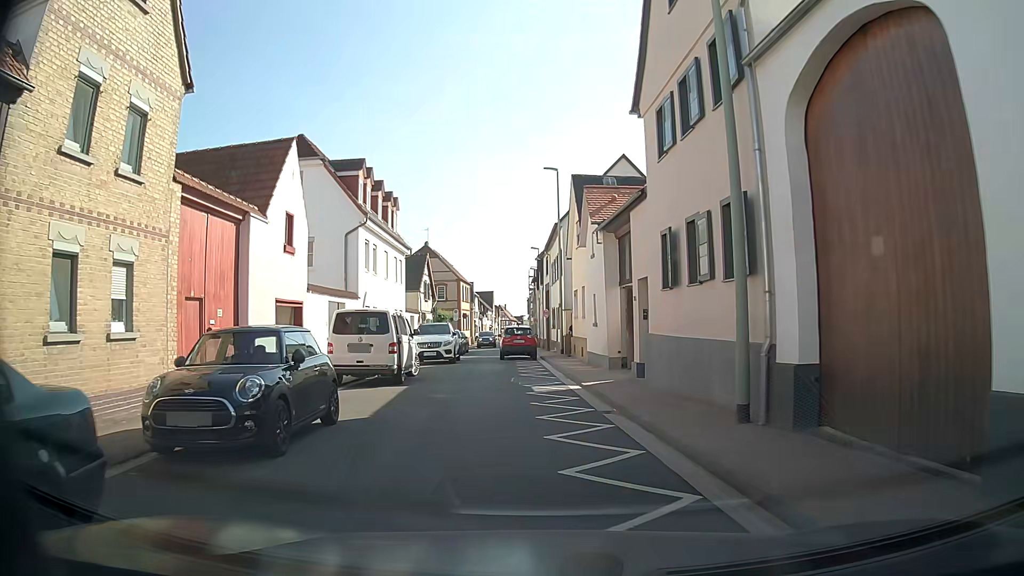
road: tertiary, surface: asphalt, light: Day
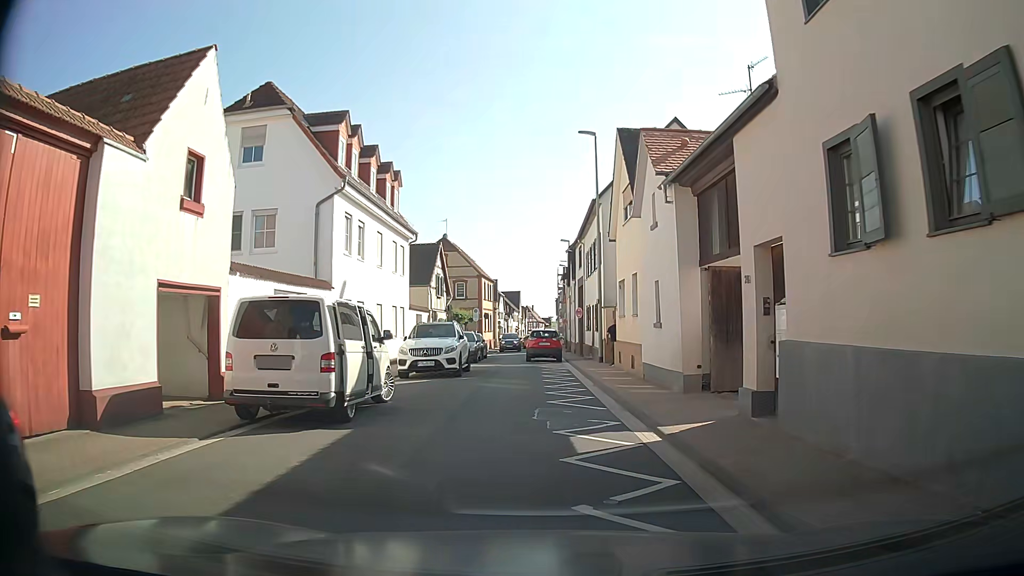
(0.0, +7.3) m; -2°
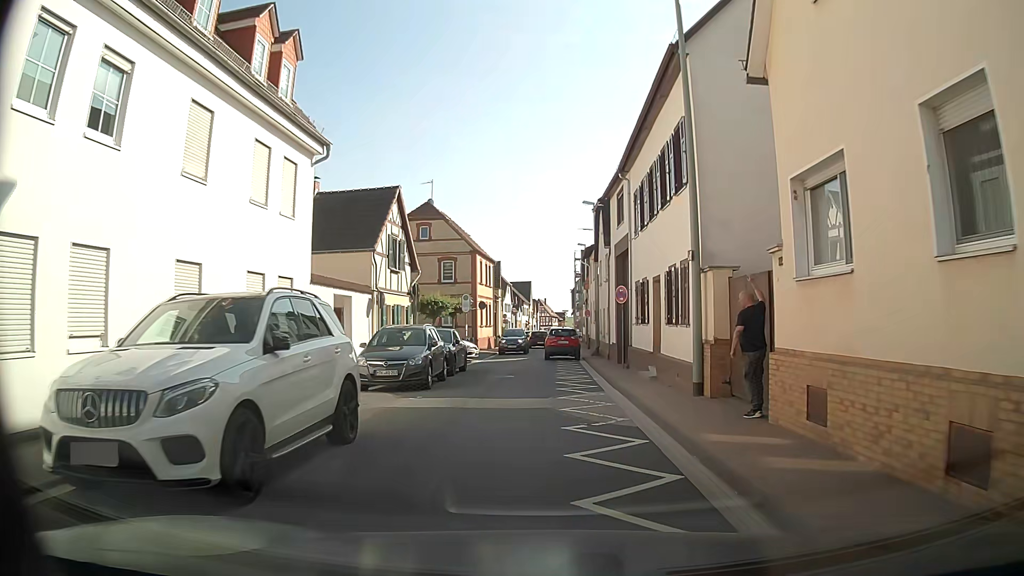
(+0.2, +16.2) m; 0°
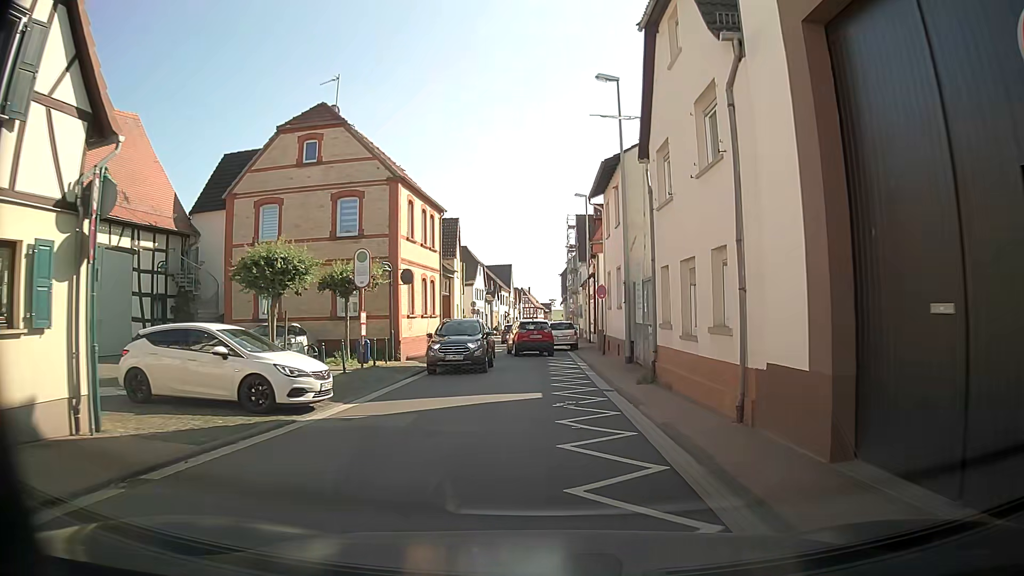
(+0.4, +21.8) m; +2°
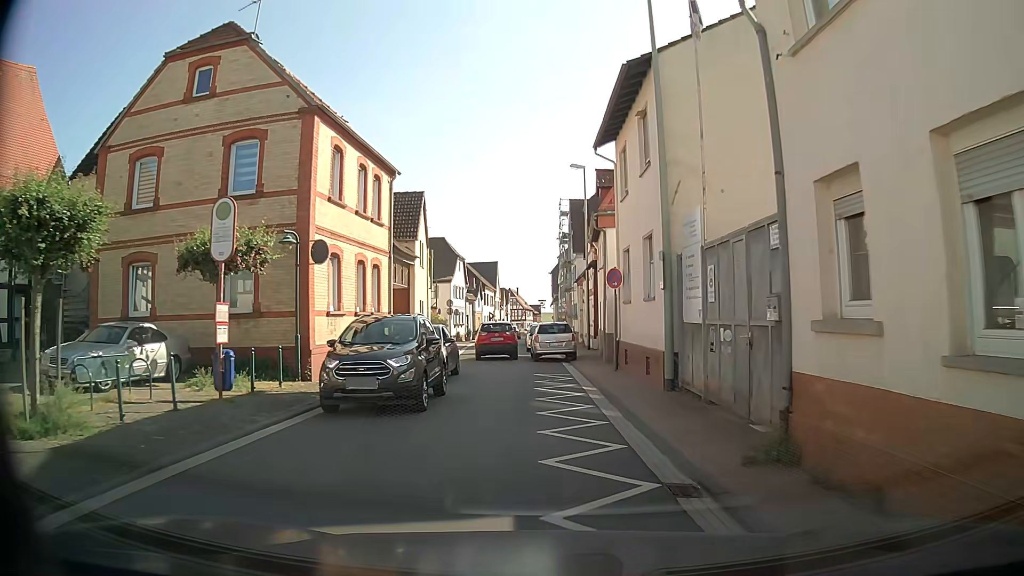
(-0.1, +8.9) m; 0°
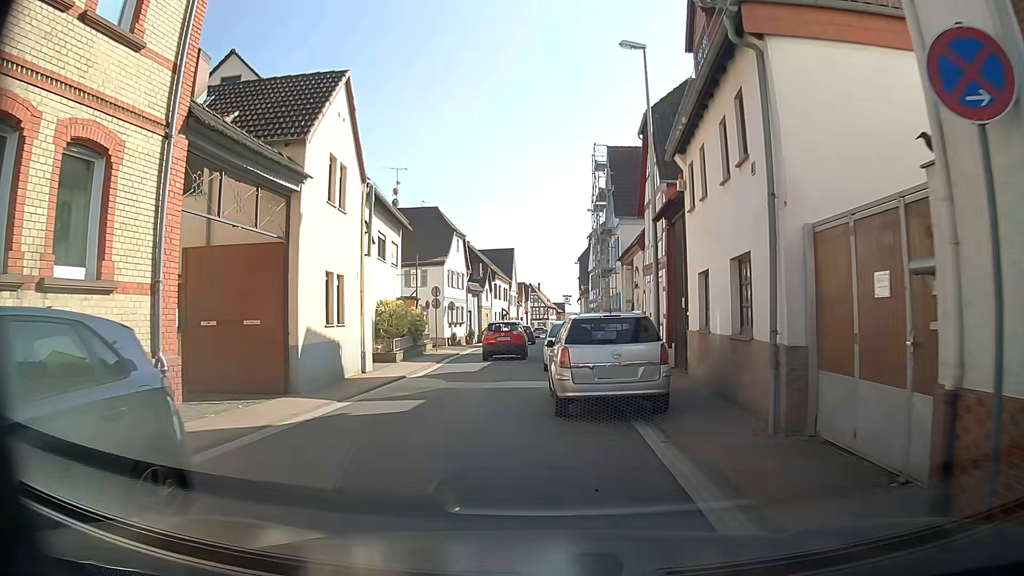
(0.0, +15.9) m; -2°
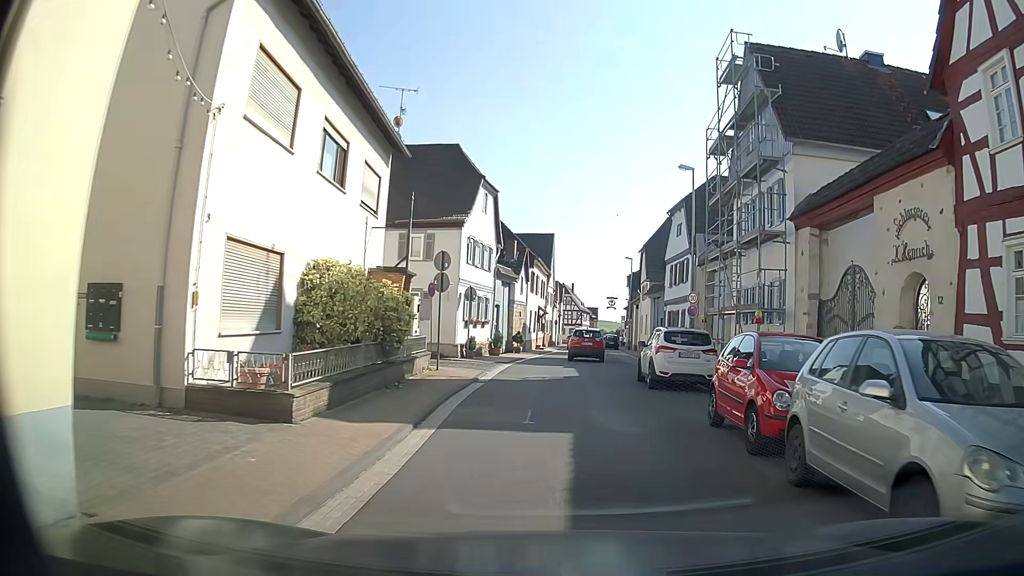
(-1.9, +16.6) m; 0°
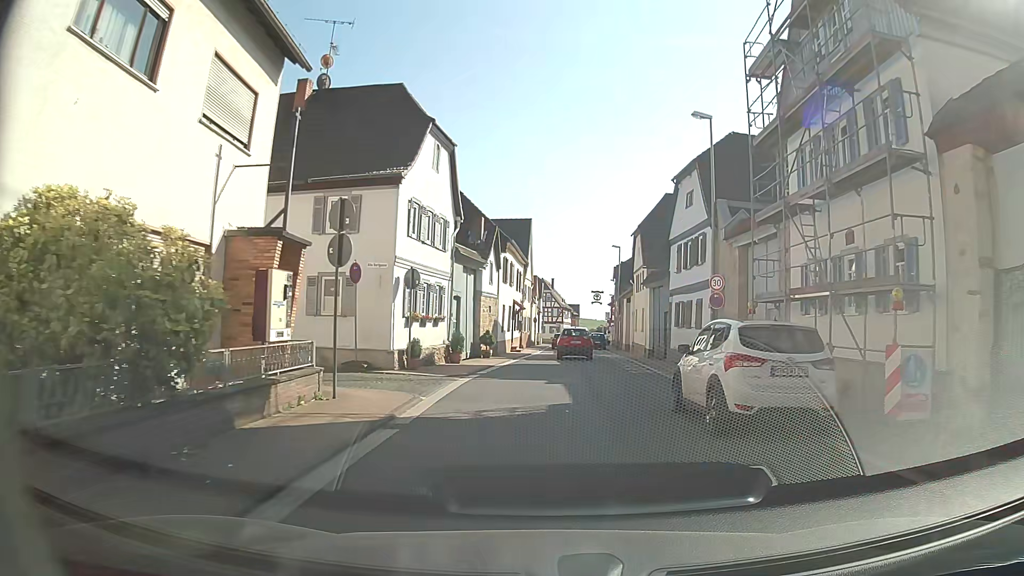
(-0.1, +8.4) m; +1°
(0, +10) (0, +20) (0, +30) (+1, +40) (+1, +50) (+1, +60) (+1, +70) (+1, +80) (+2, +90) (+3, +100) m
